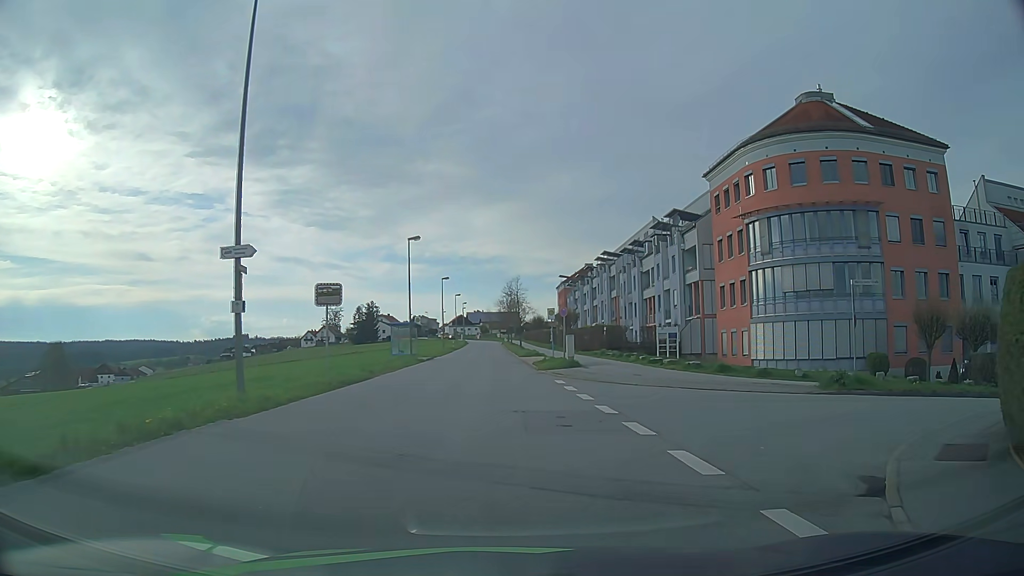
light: Day
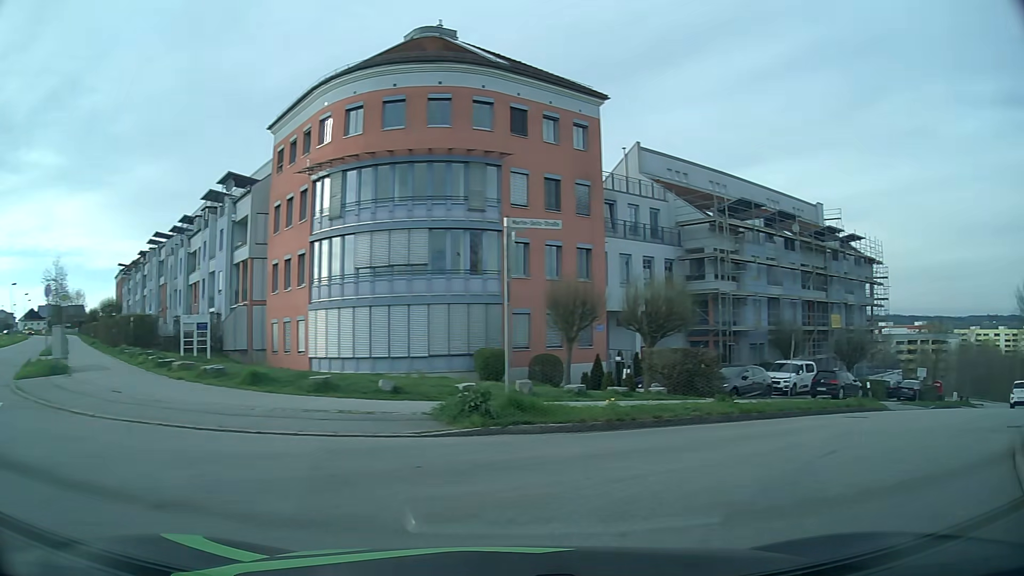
(+2.5, +9.6) m; +36°
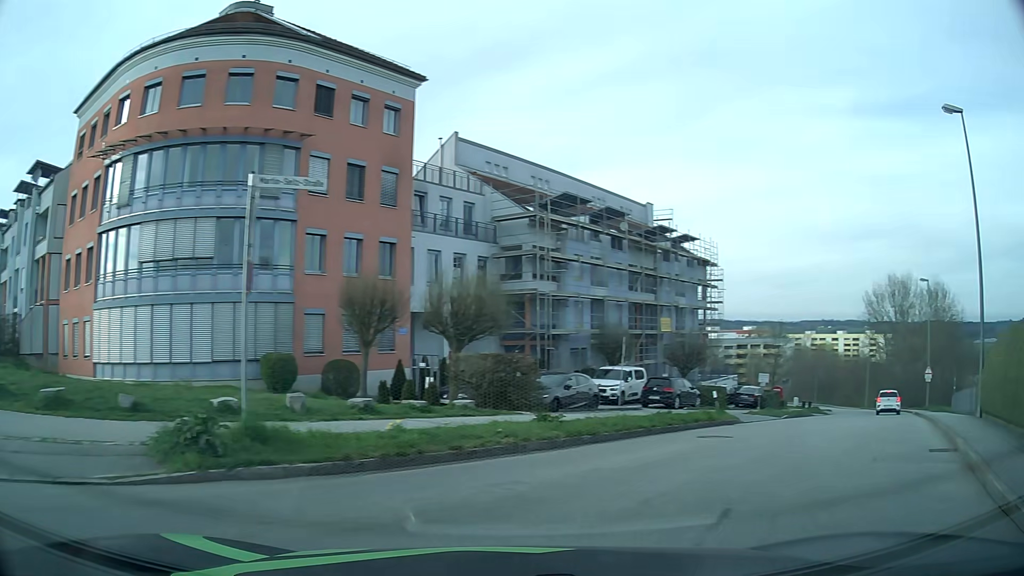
(+0.4, +3.2) m; +16°
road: residential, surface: asphalt
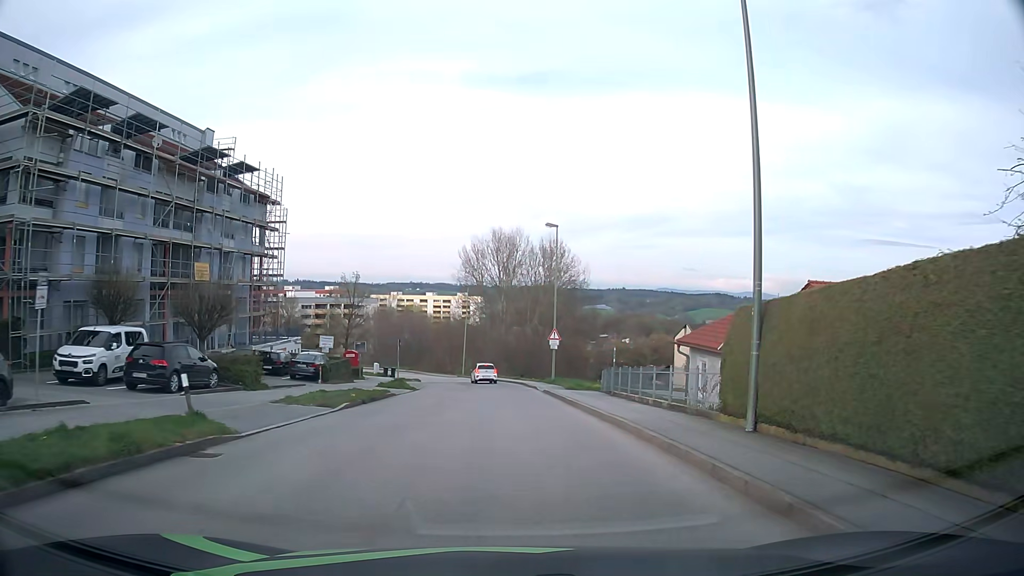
(+4.4, +10.7) m; +36°
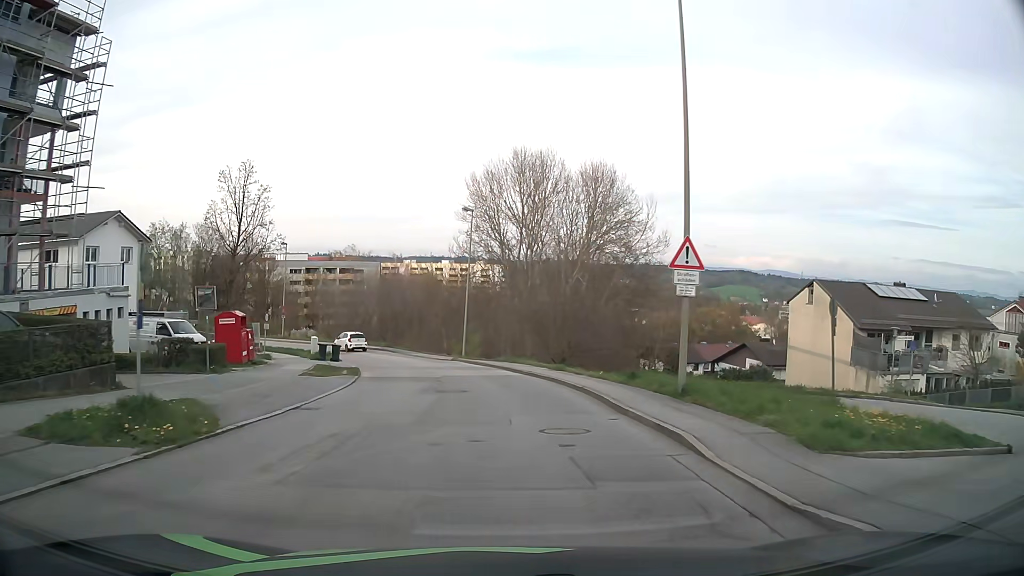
(-0.2, +28.6) m; -2°
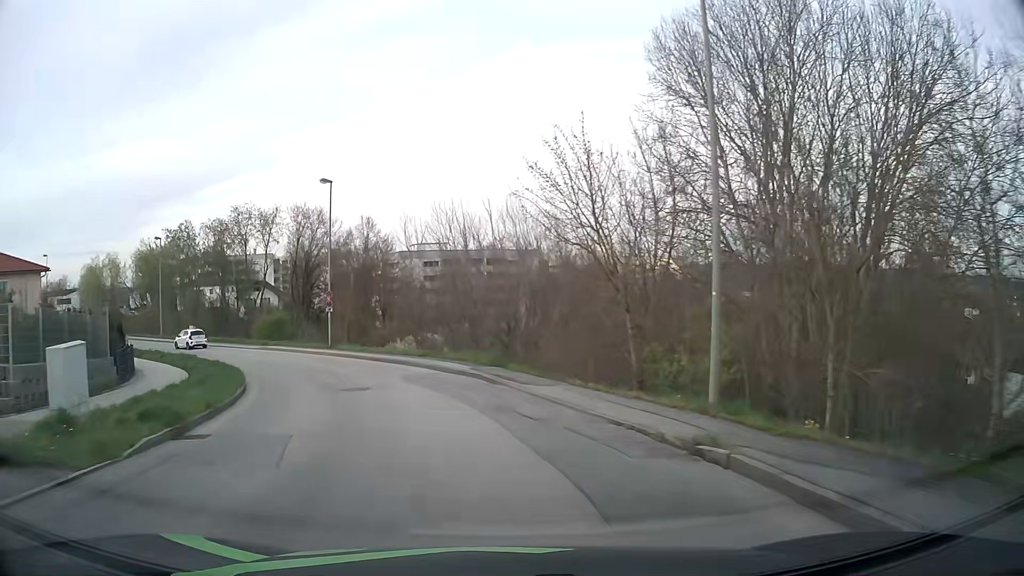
(-2.6, +32.8) m; -14°
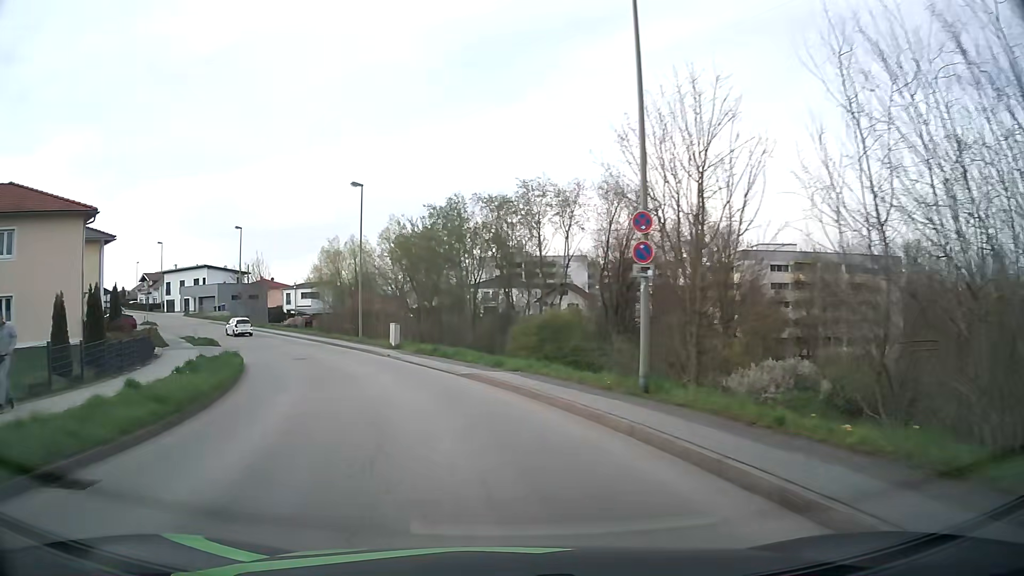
(-6.3, +26.8) m; -27°
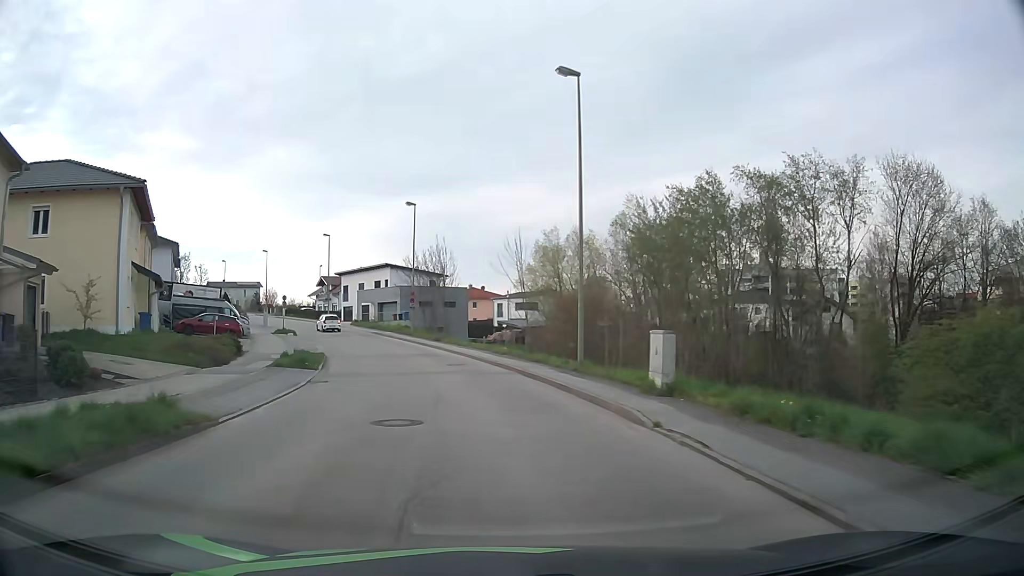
(-3.7, +20.2) m; -19°
(-1, +10) (-2, +20) (-4, +30) (-7, +39) (-11, +49) (-15, +58) (-20, +66) (-25, +75) (-30, +83) (-36, +92) m
